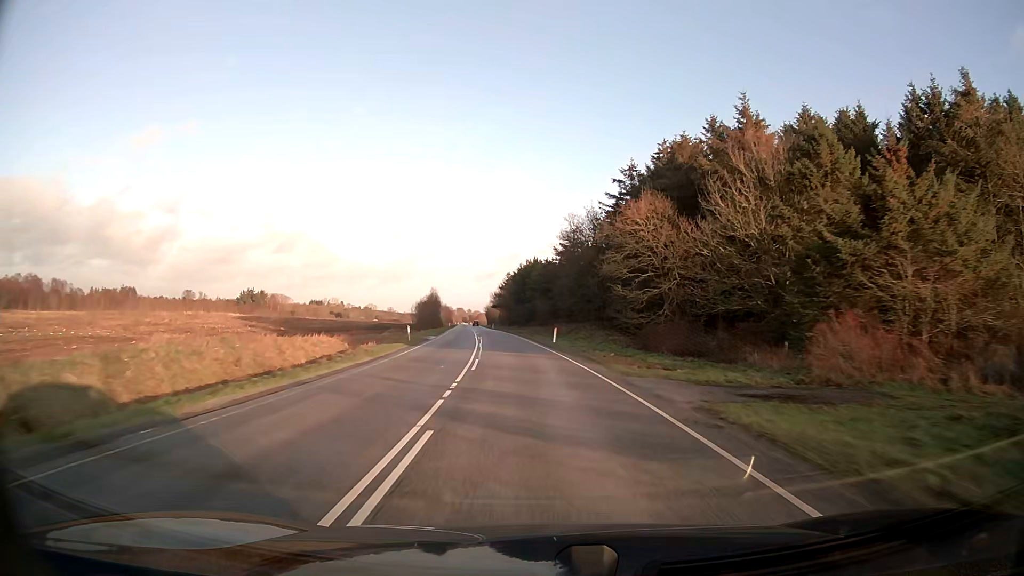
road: secondary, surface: asphalt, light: Day
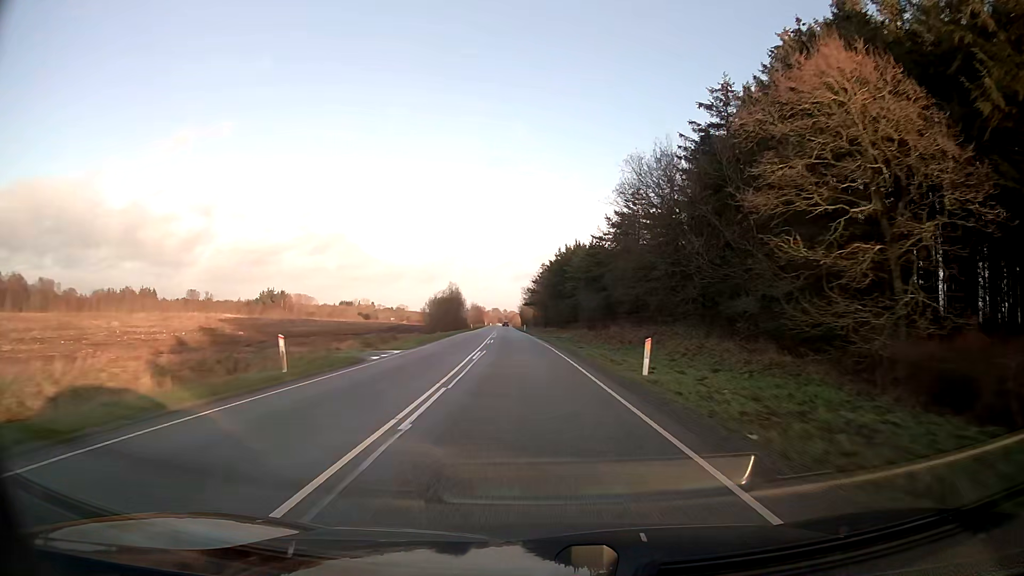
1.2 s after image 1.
(-0.7, +25.4) m; -3°
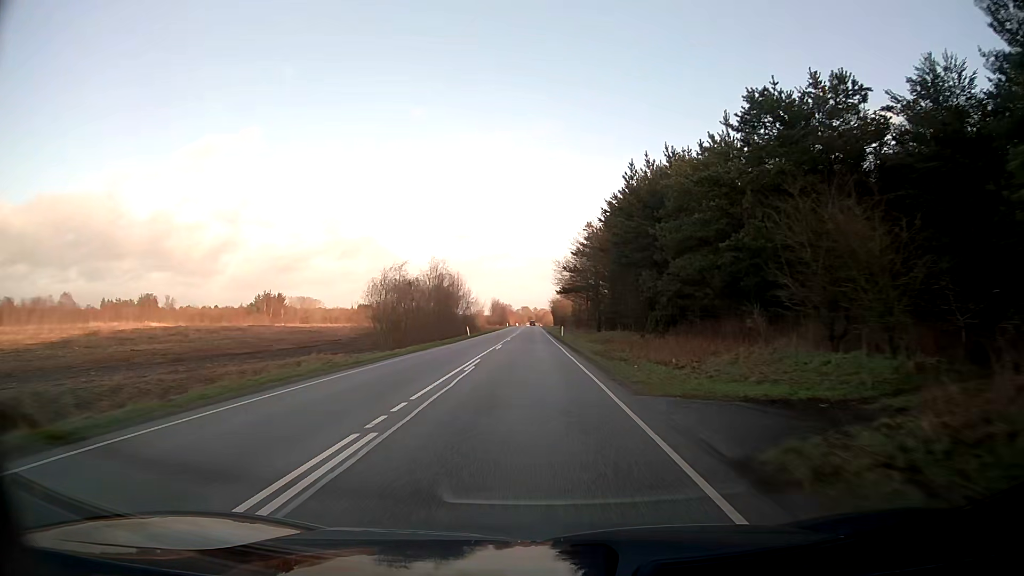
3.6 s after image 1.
(-1.6, +50.9) m; -3°
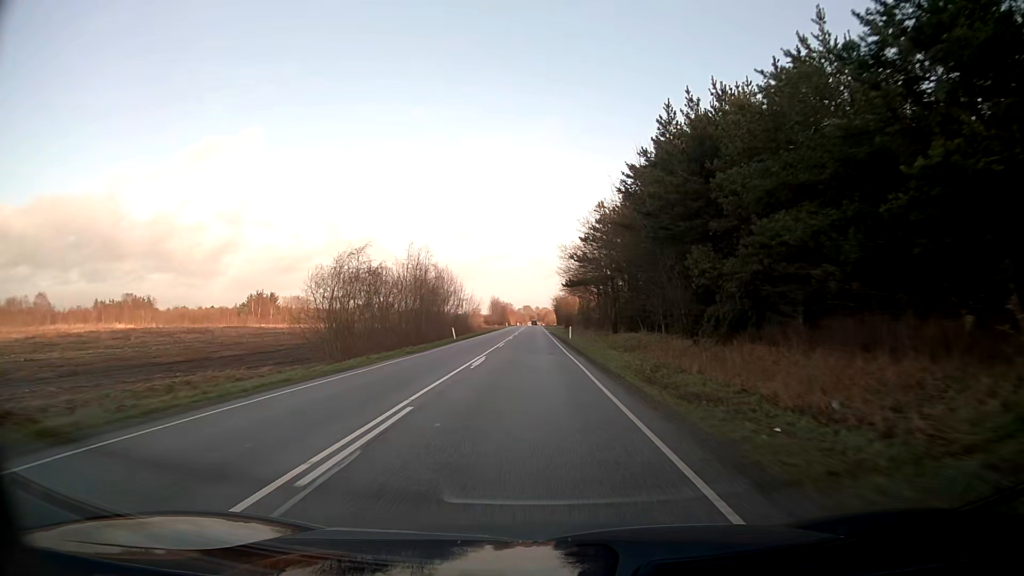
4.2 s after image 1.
(0.0, +12.8) m; 0°
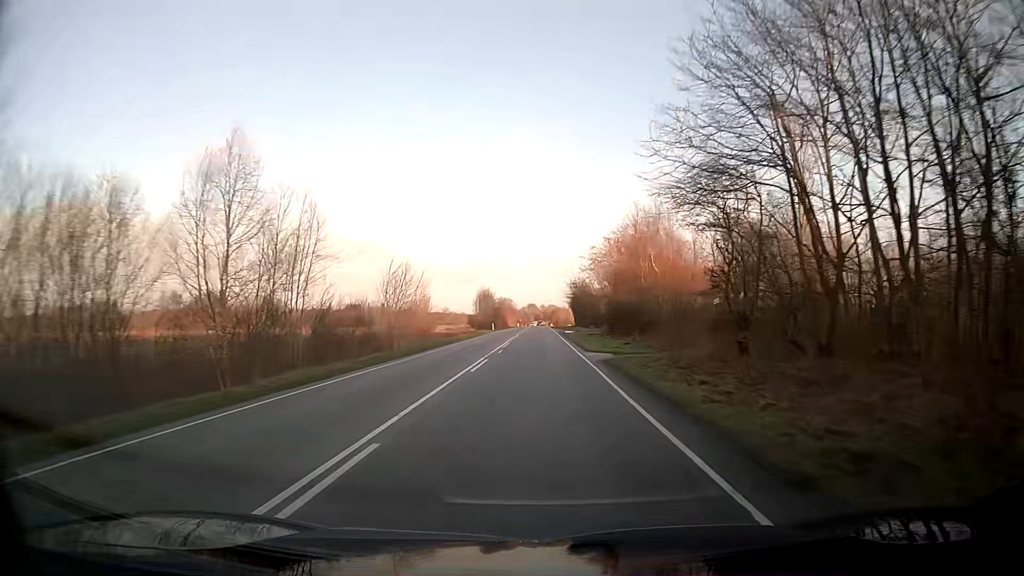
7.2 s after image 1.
(-0.5, +63.7) m; -1°
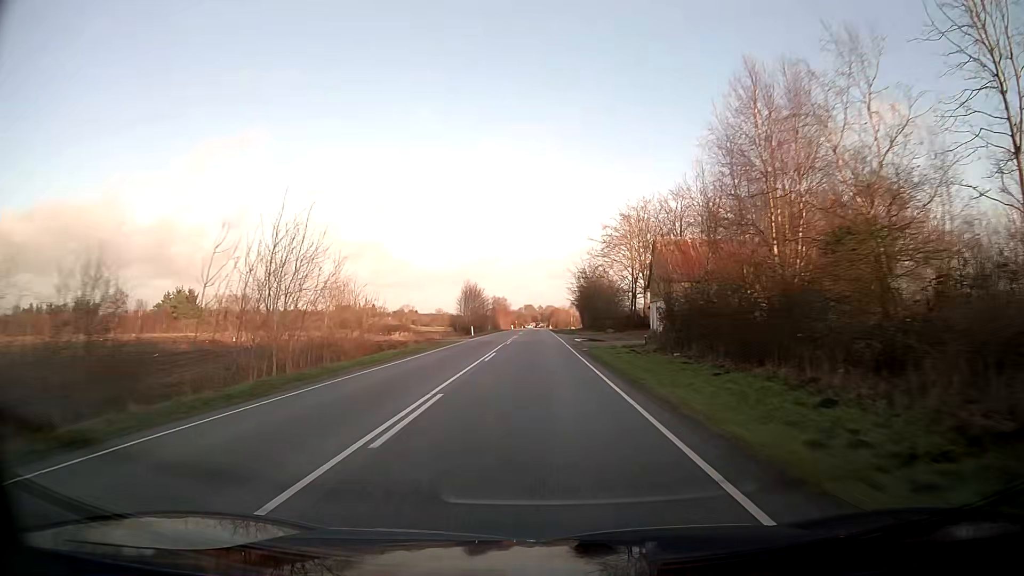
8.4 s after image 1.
(+0.2, +25.4) m; +1°
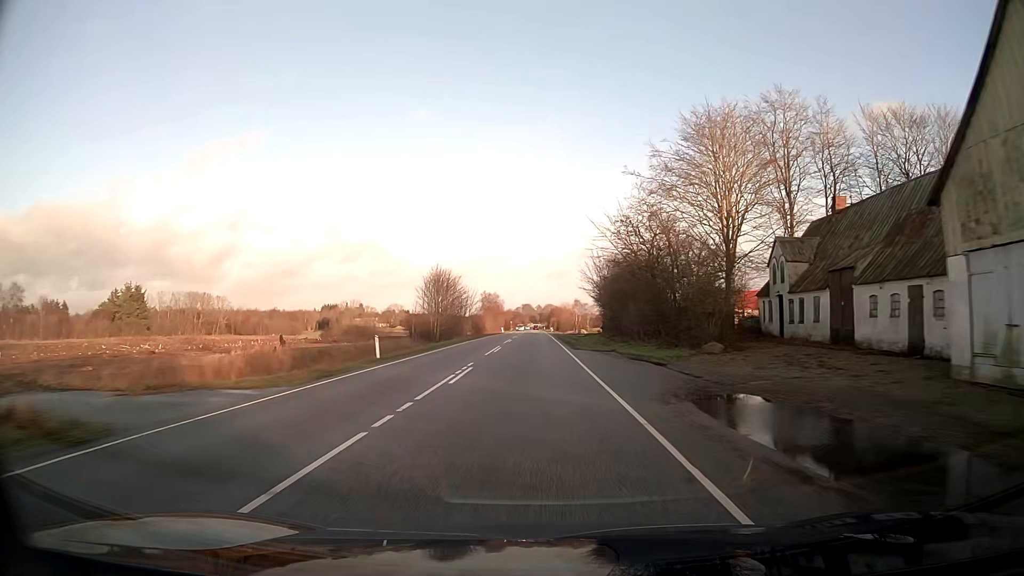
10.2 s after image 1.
(0.0, +38.1) m; 0°
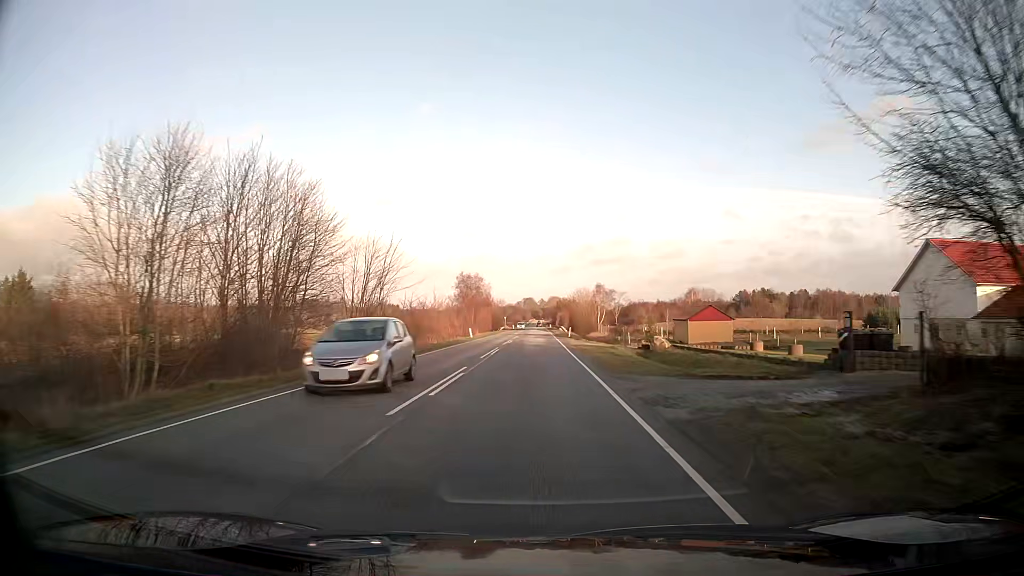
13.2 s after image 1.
(-0.1, +63.5) m; 0°
(0, +10) (0, +20) (0, +30) (0, +40) (0, +50) (0, +60) (0, +70) (0, +80) (0, +90) (0, +100) m
